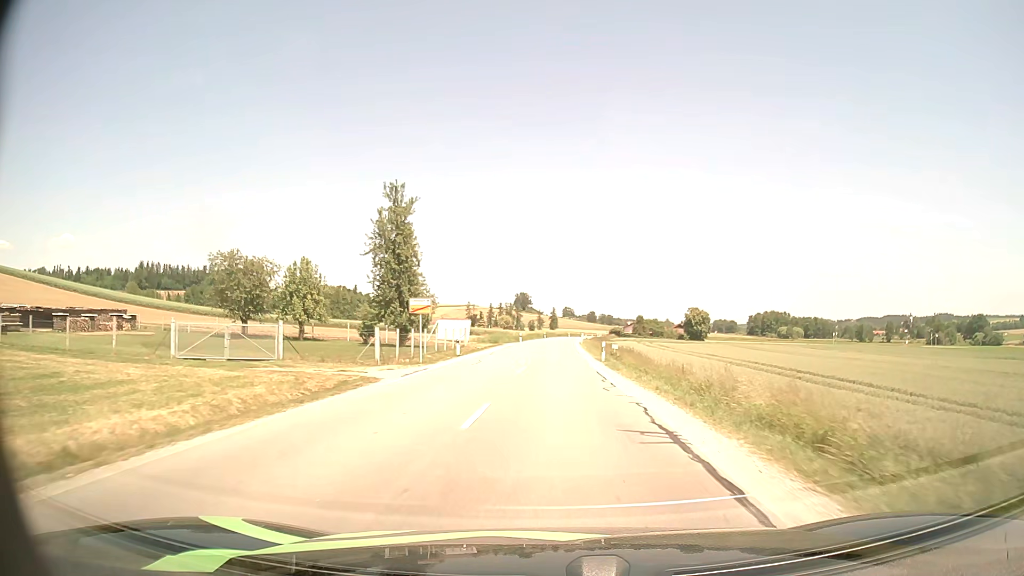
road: secondary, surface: asphalt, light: Day
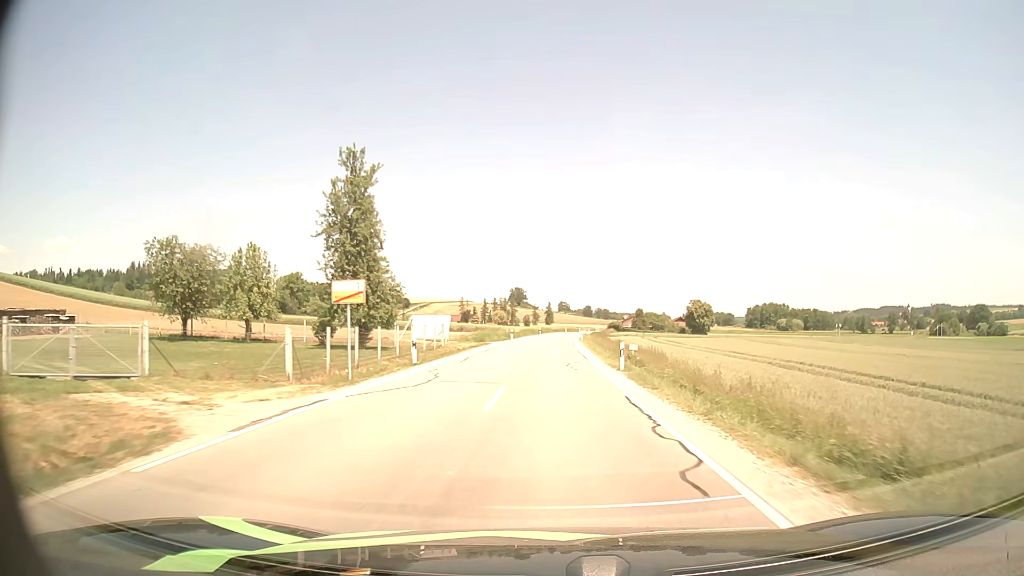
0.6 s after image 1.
(0.0, +9.7) m; +1°
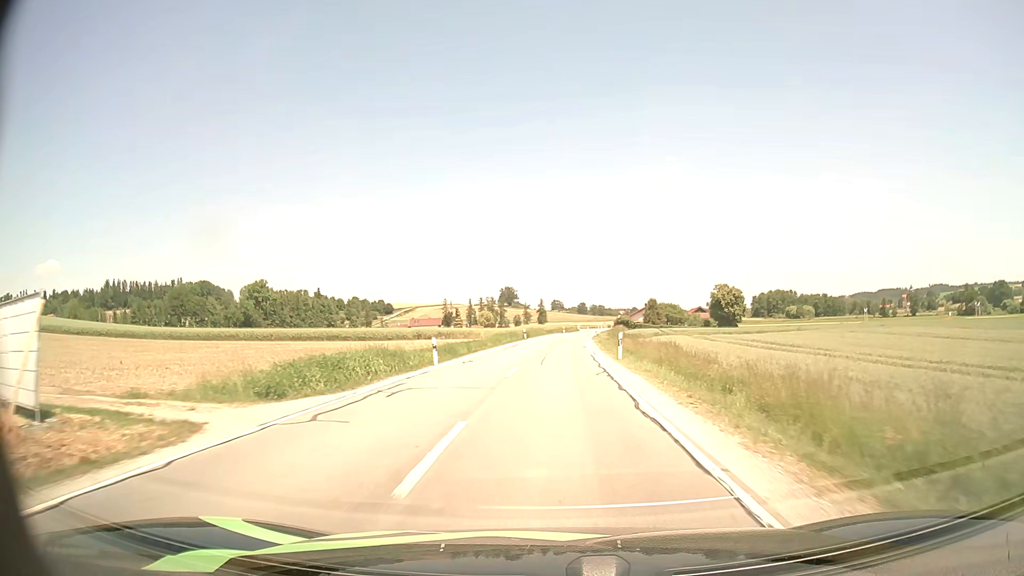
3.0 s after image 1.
(+0.4, +41.2) m; 0°
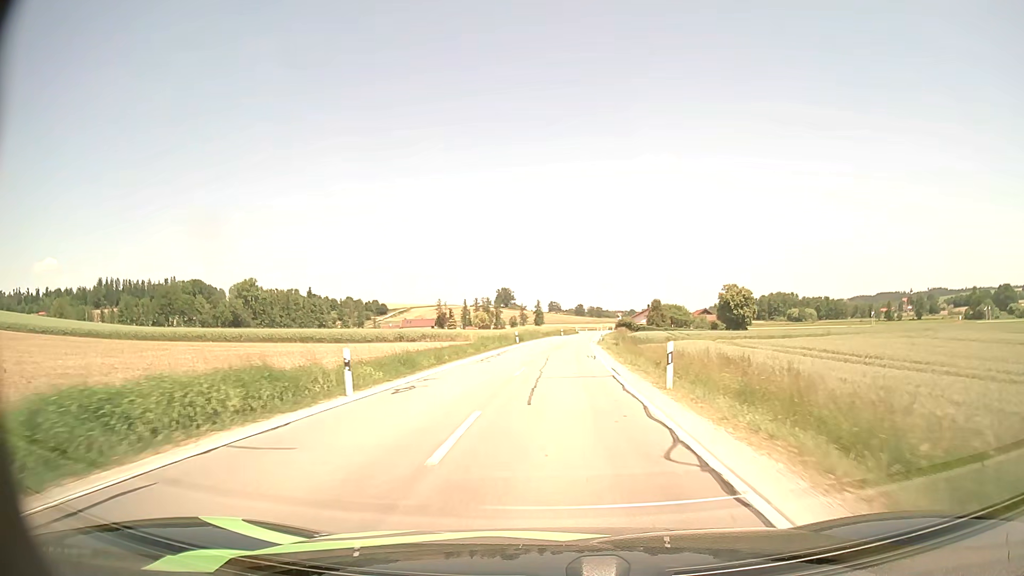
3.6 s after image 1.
(0.0, +10.8) m; 0°
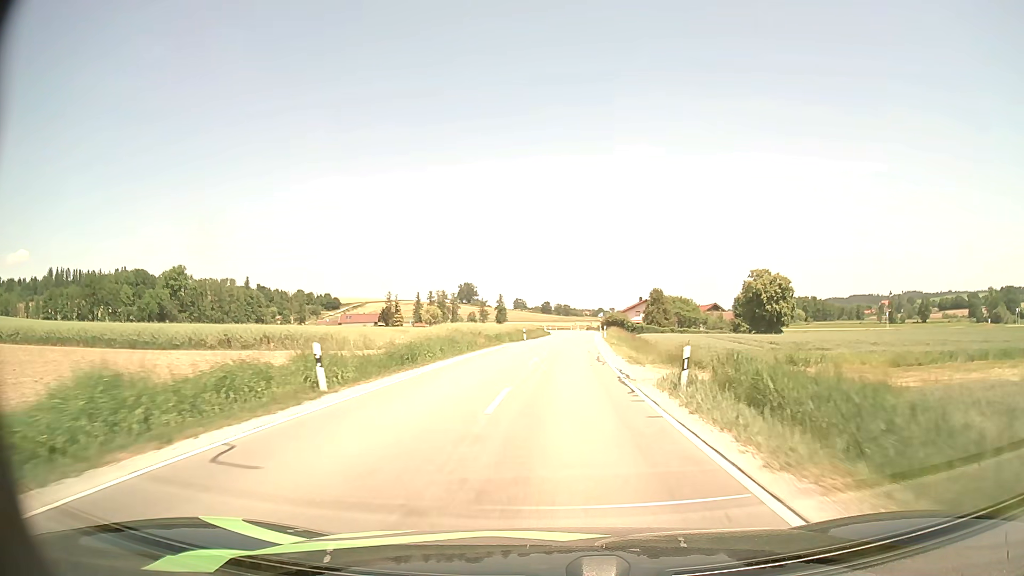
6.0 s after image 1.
(+1.1, +44.5) m; +3°
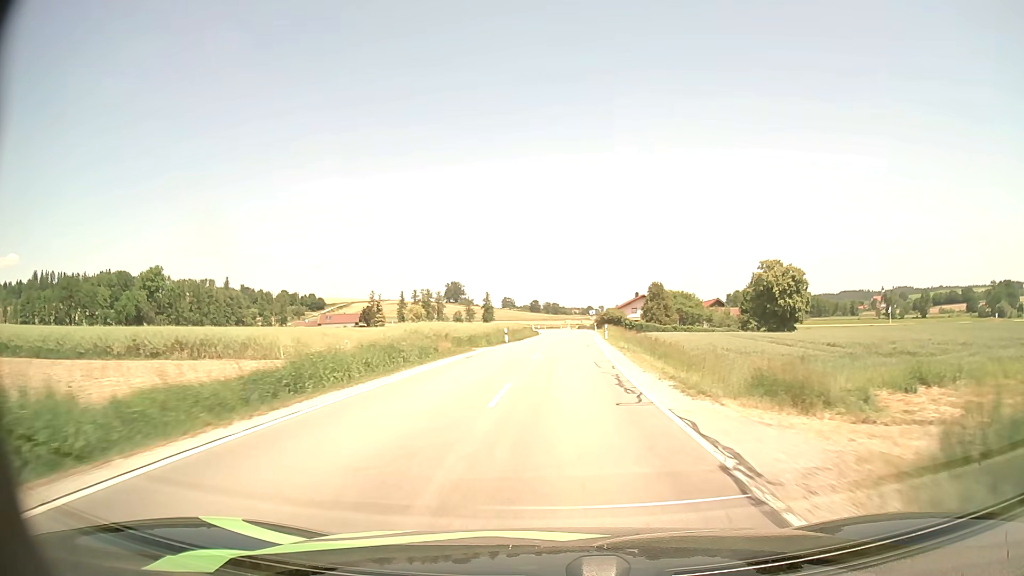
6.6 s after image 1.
(+0.1, +11.4) m; +1°
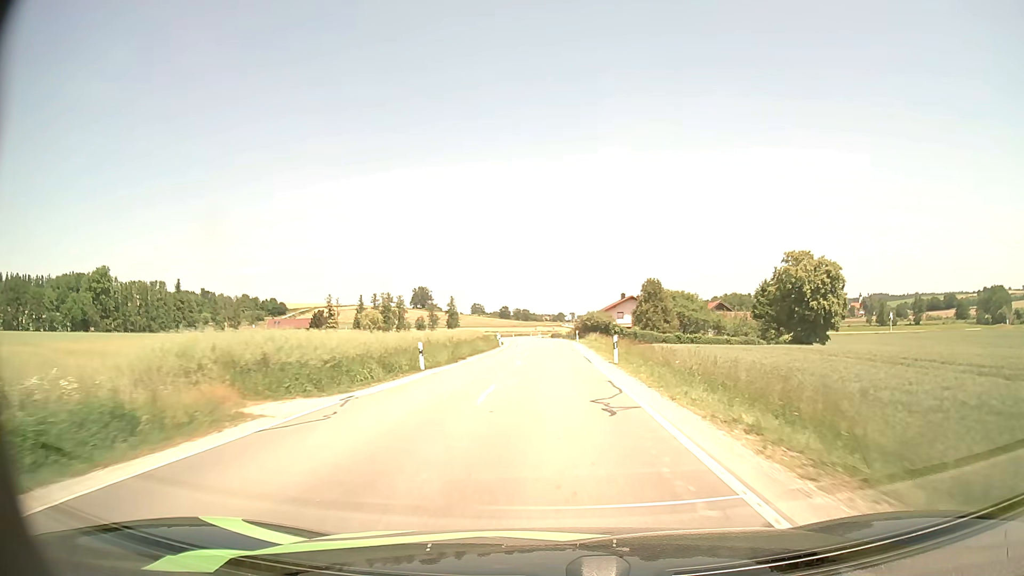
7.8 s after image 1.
(+0.5, +22.9) m; +2°
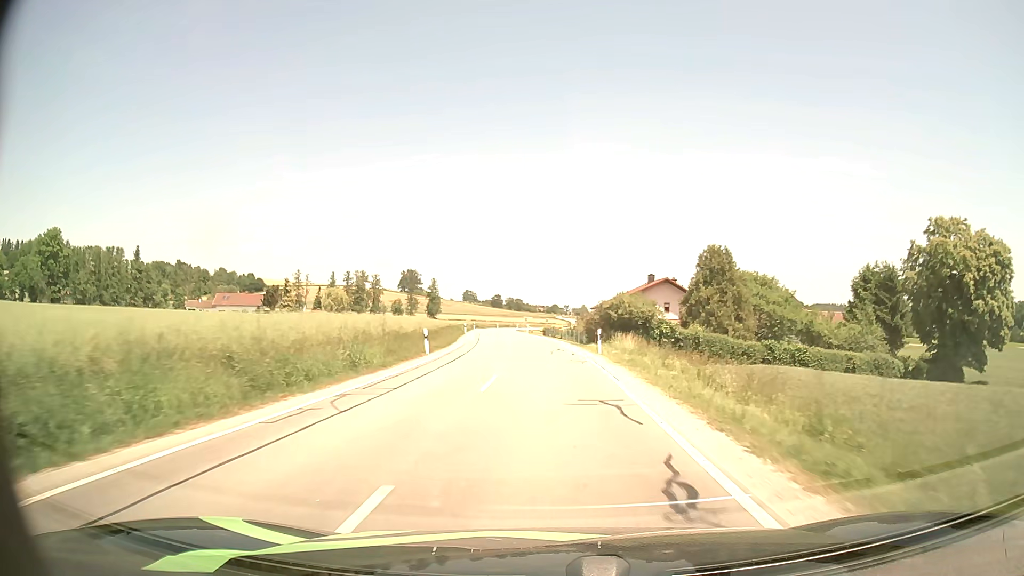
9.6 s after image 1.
(+0.3, +34.0) m; +1°
(0, +10) (0, +20) (0, +30) (-1, +40) (-2, +50) (-3, +60) (-4, +70) (-5, +80) (-6, +90) (-7, +100) m
